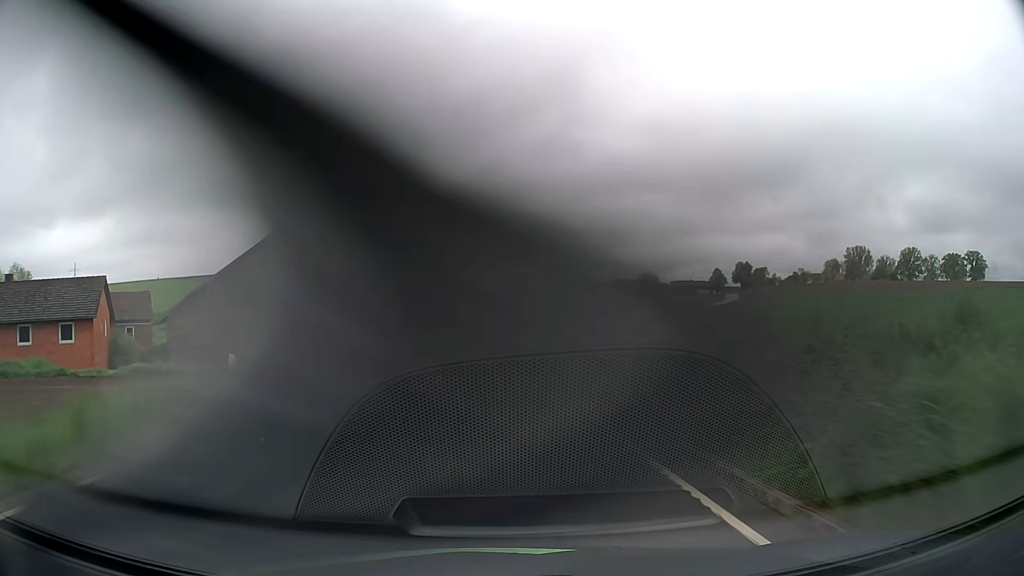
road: tertiary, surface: asphalt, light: Day
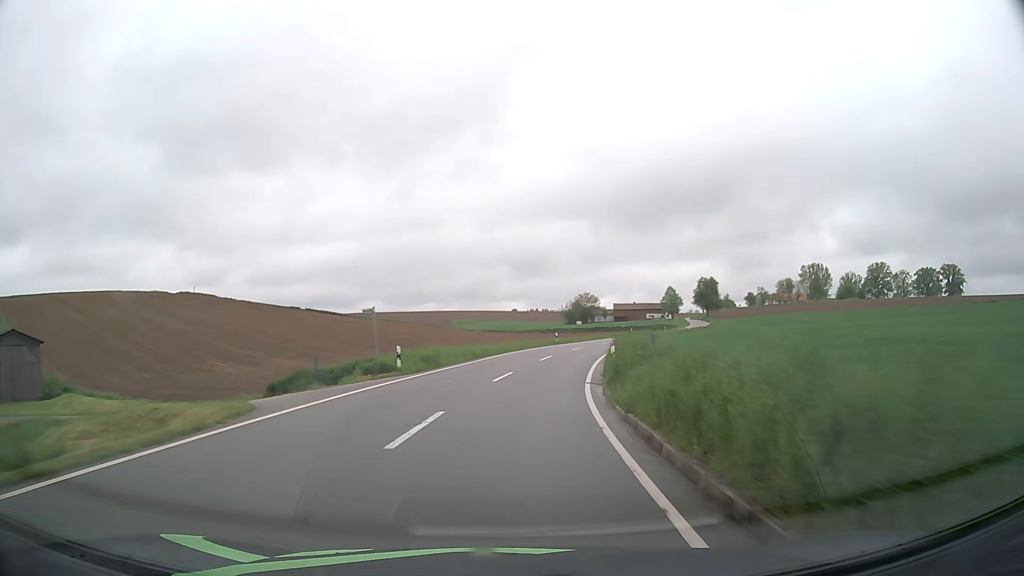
(+1.2, +55.6) m; +6°
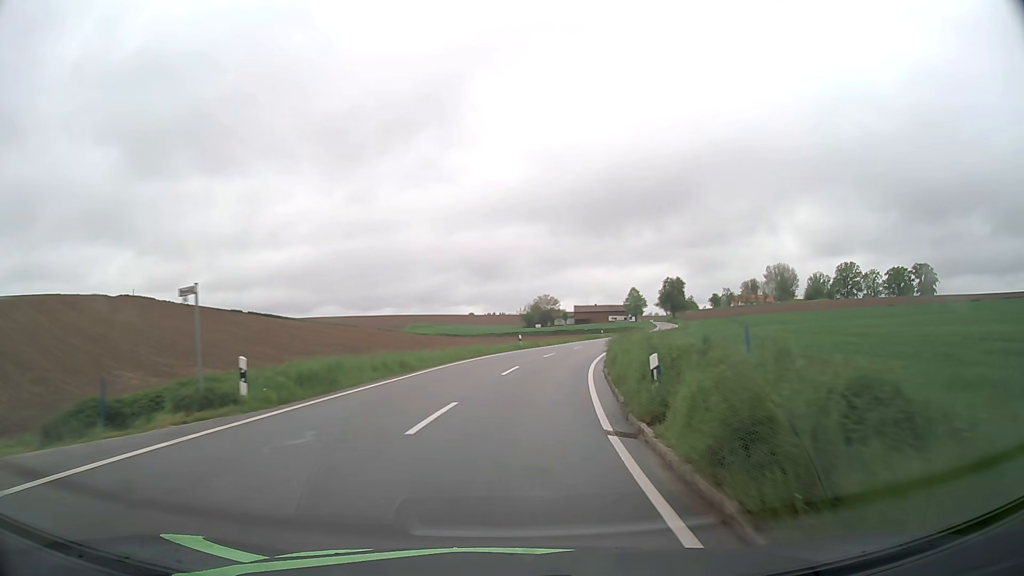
(+0.4, +10.9) m; +4°
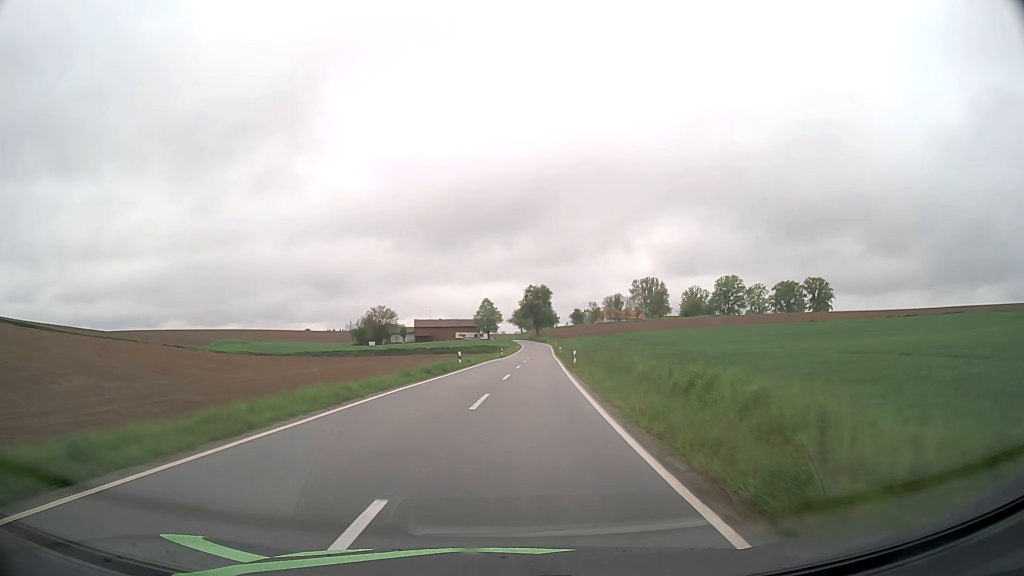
(+4.7, +42.5) m; +13°
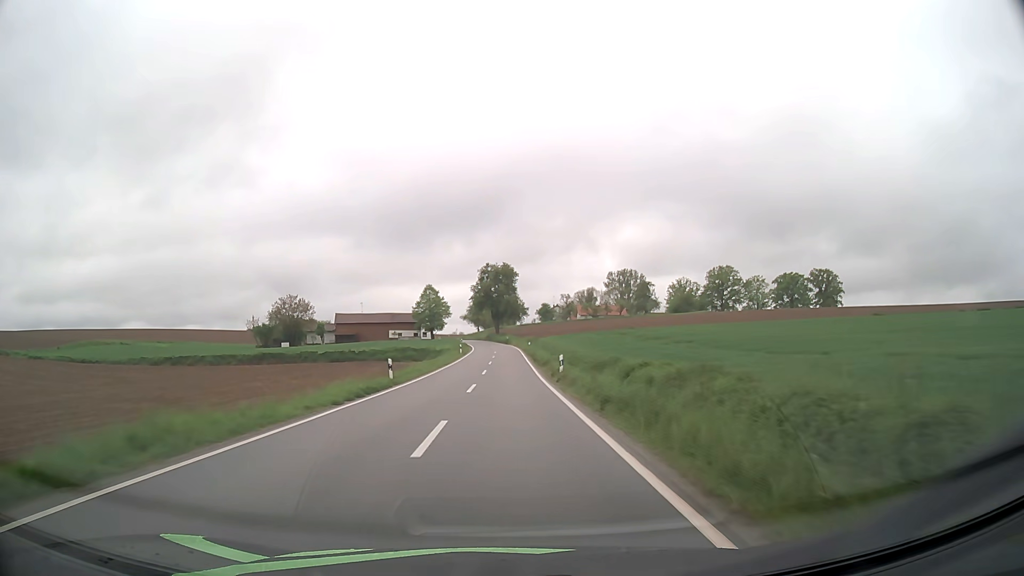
(+2.6, +53.2) m; +3°
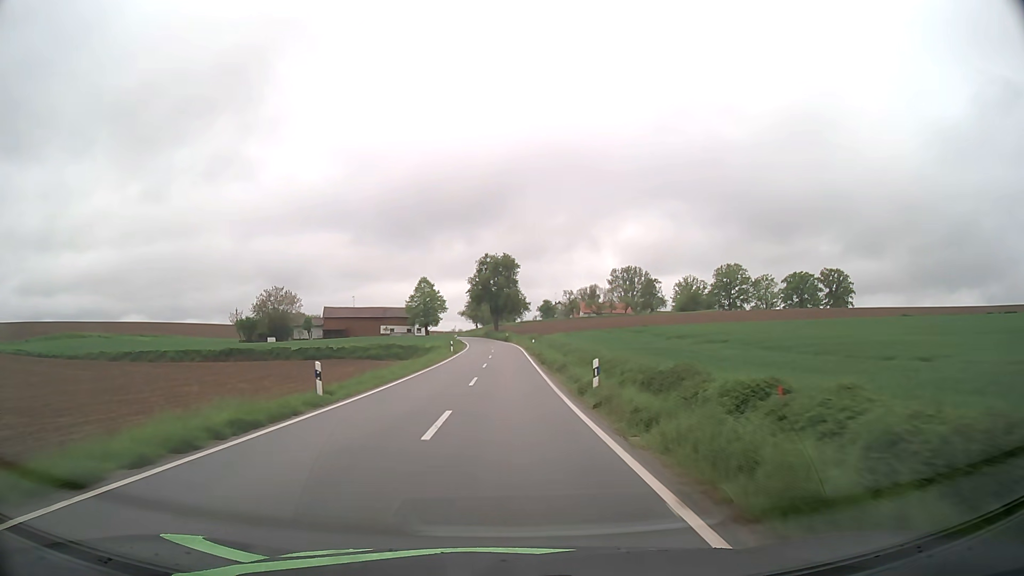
(0.0, +10.7) m; 0°
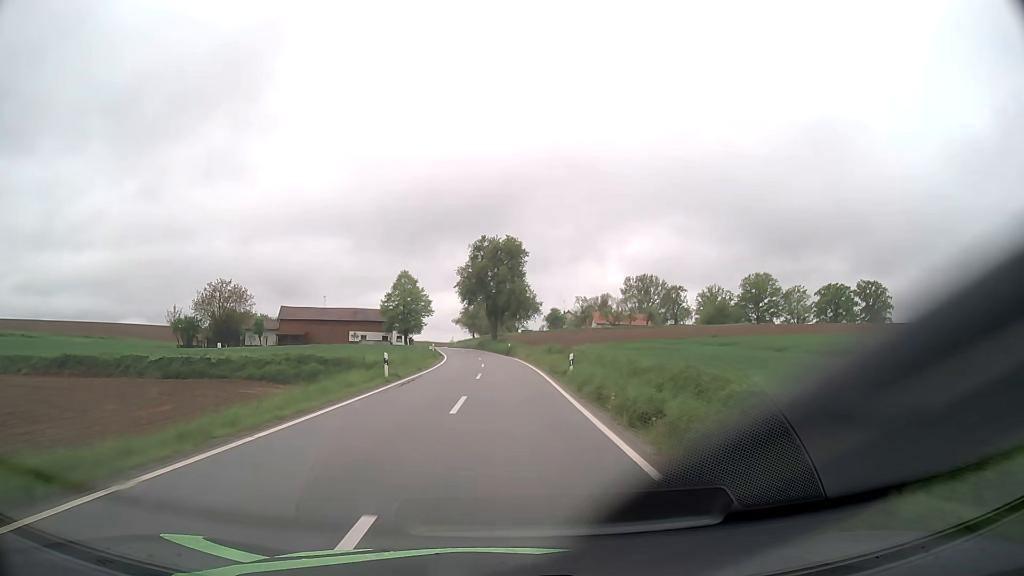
(0.0, +32.2) m; 0°
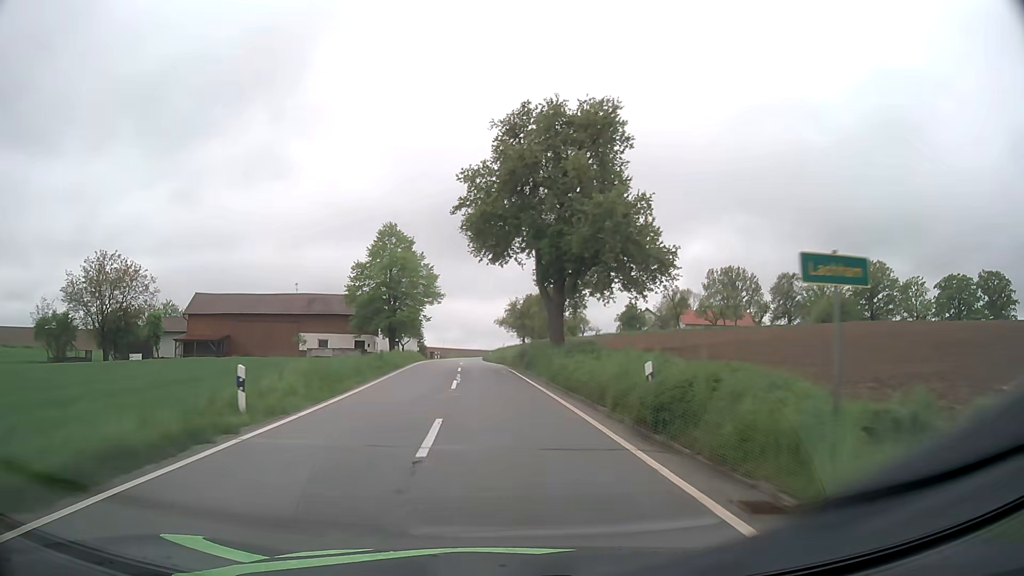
(-0.9, +53.2) m; -4°
(0, +10) (-1, +20) (-1, +30) (-2, +40) (-2, +50) (-3, +60) (-3, +70) (-4, +80) (-5, +90) (-5, +100) m
